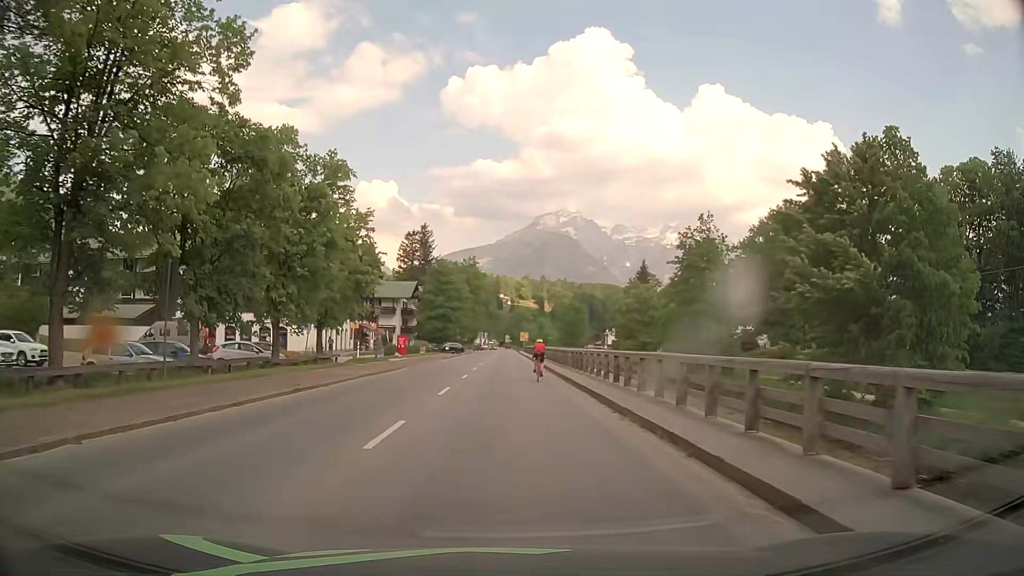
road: primary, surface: asphalt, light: Day
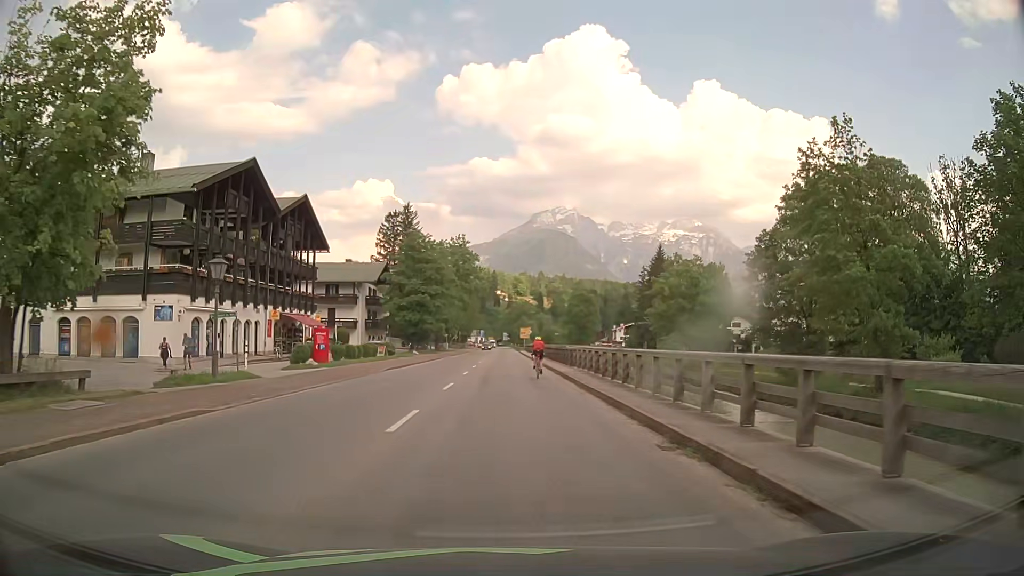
(0.0, +25.8) m; 0°
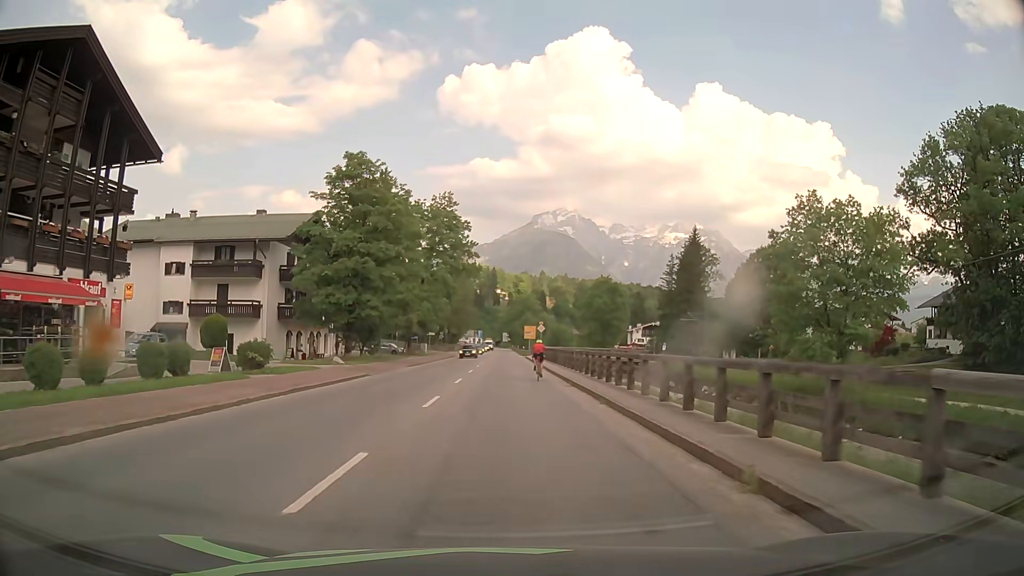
(-0.1, +32.4) m; 0°
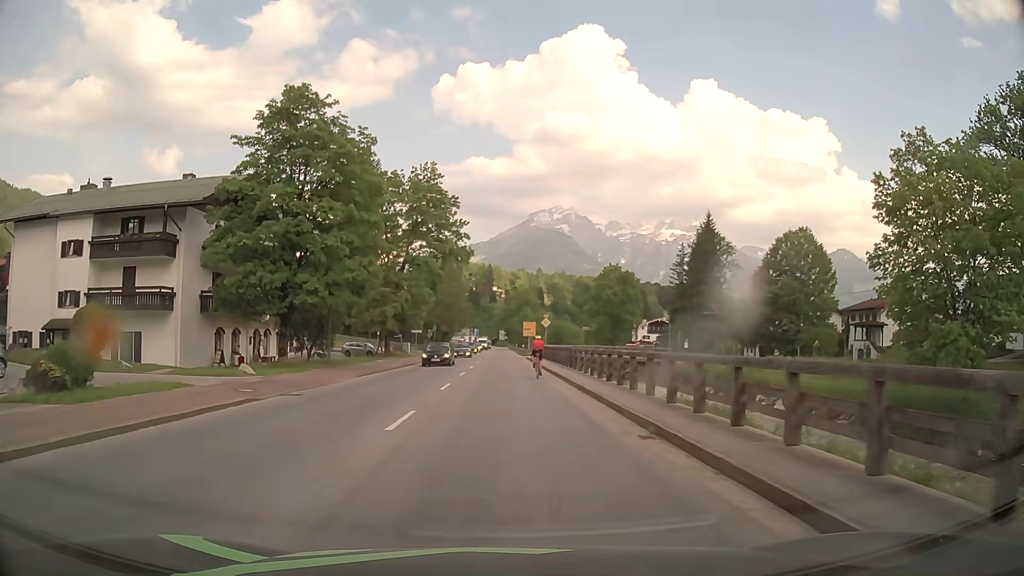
(+0.1, +13.0) m; +1°
(0, +10) (0, +20) (0, +30) (0, +40) (0, +50) (0, +60) (0, +70) (-1, +80) (-1, +90) (-1, +100) m
